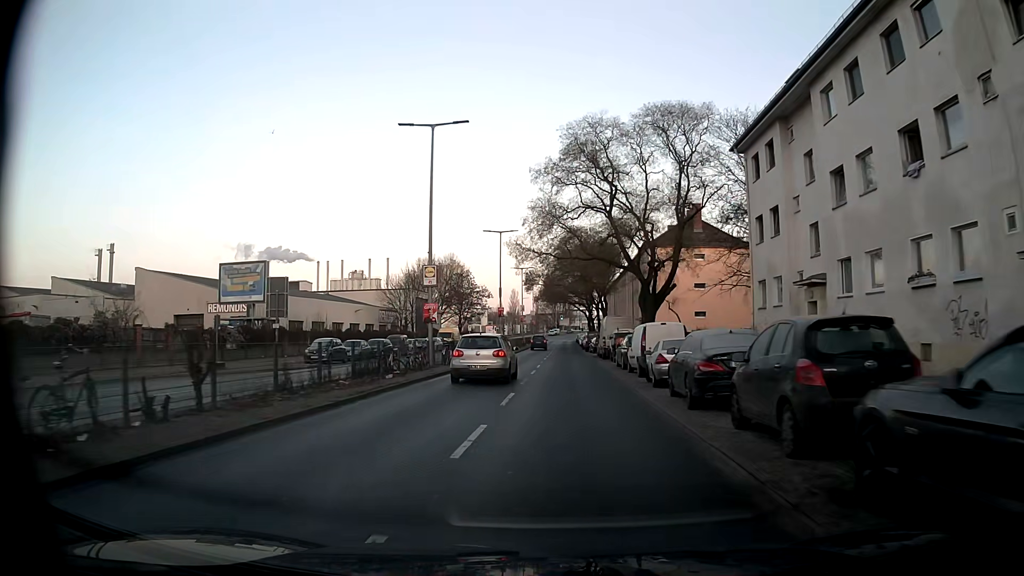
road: secondary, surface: asphalt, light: Day
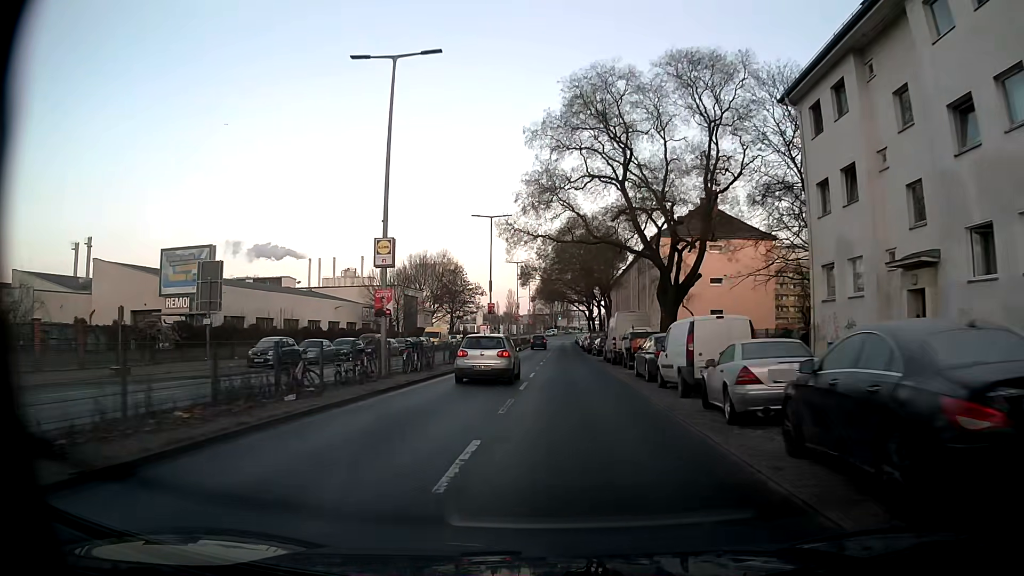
(-0.1, +7.8) m; 0°
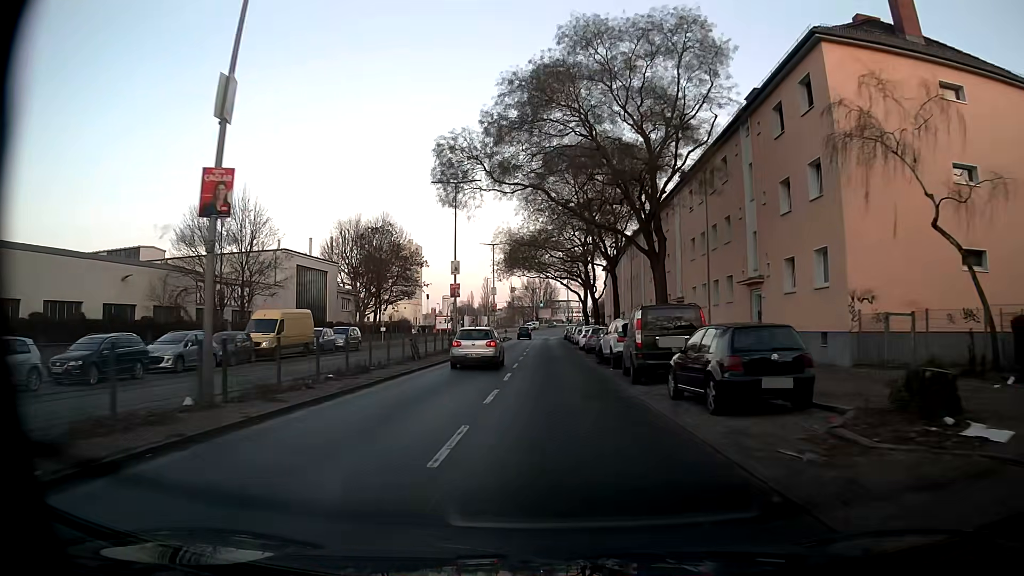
(+0.6, +41.5) m; +1°
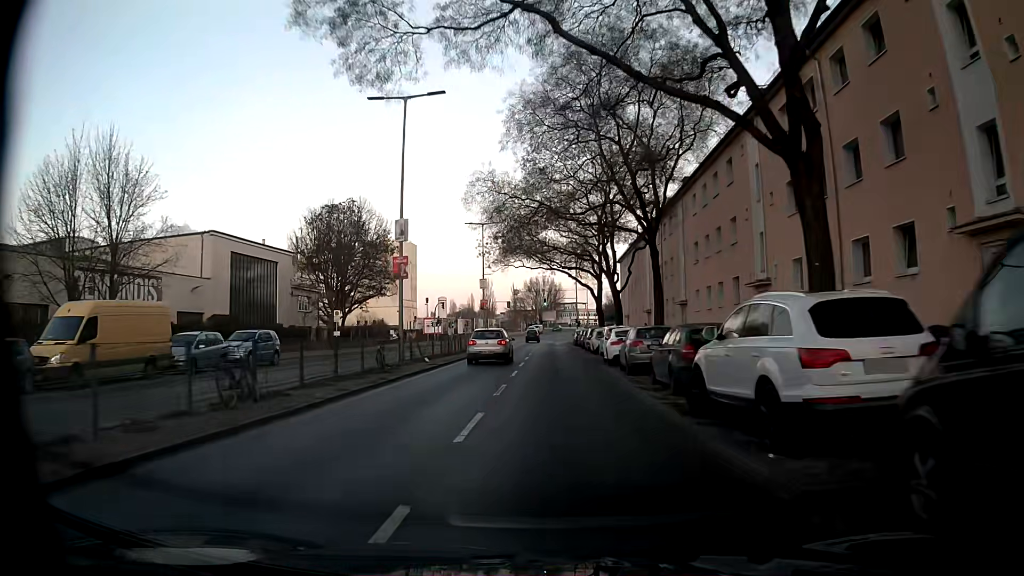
(-0.1, +16.6) m; 0°
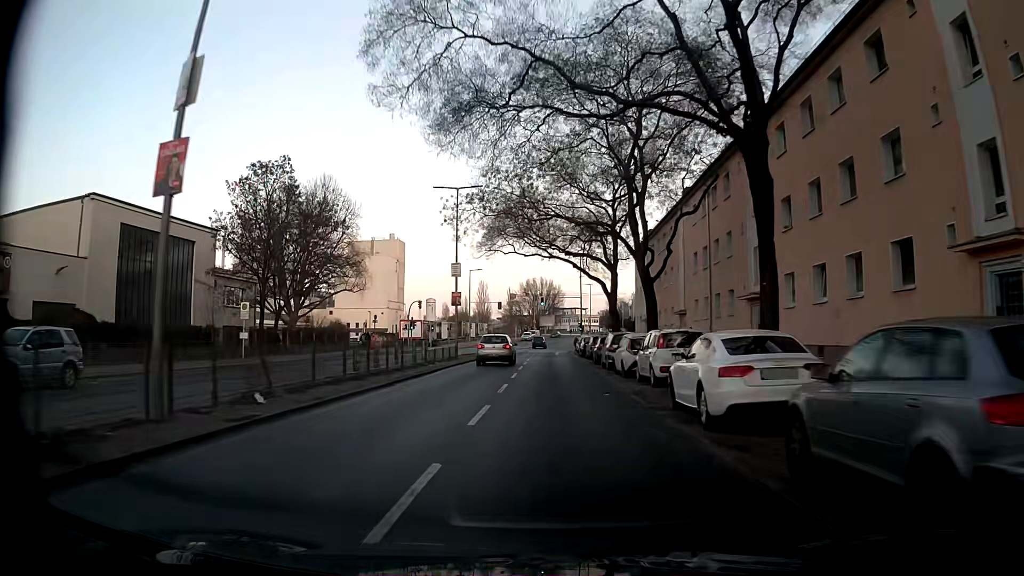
(+0.1, +16.3) m; 0°
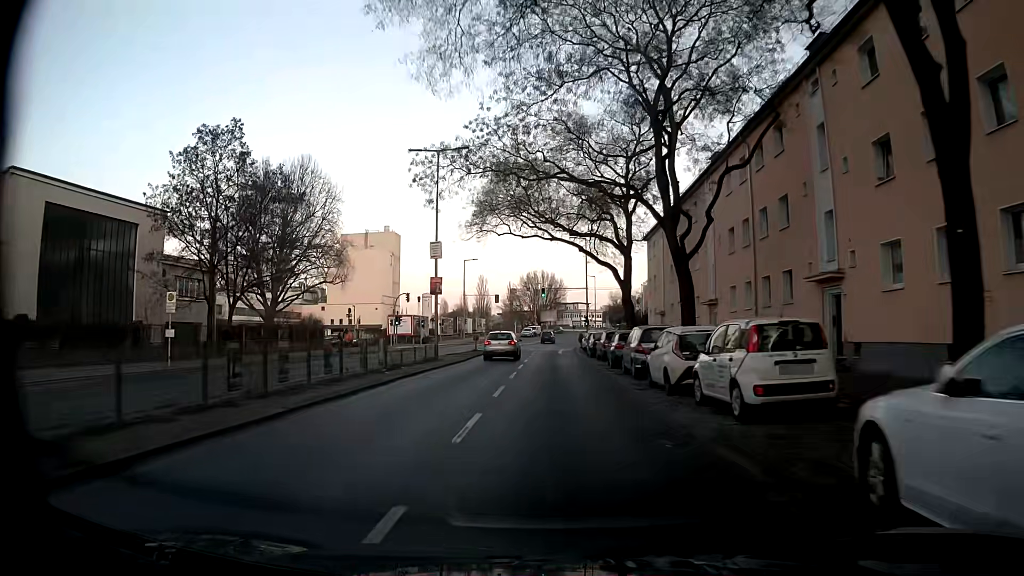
(+0.1, +8.0) m; +1°
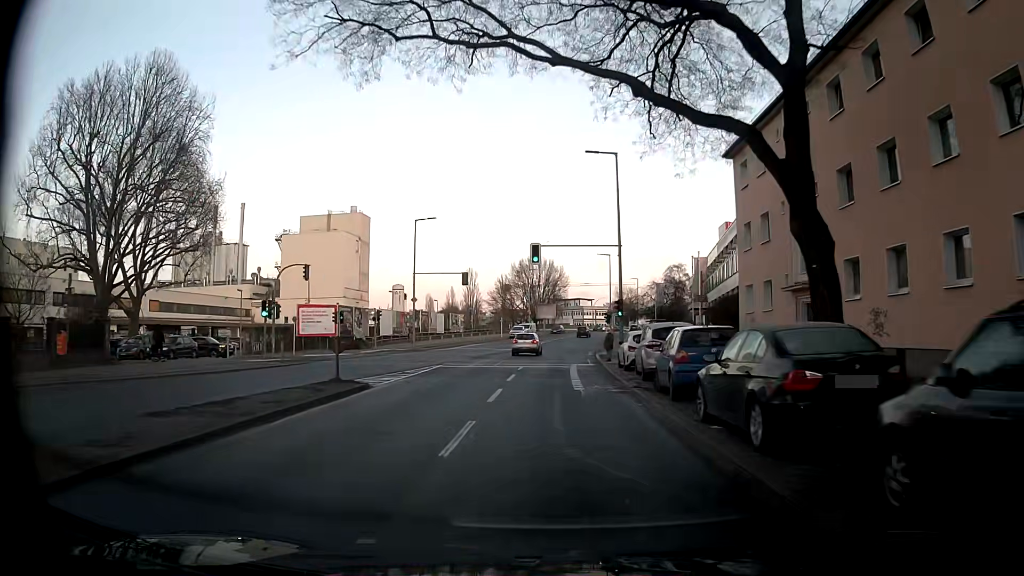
(-0.2, +31.0) m; -1°
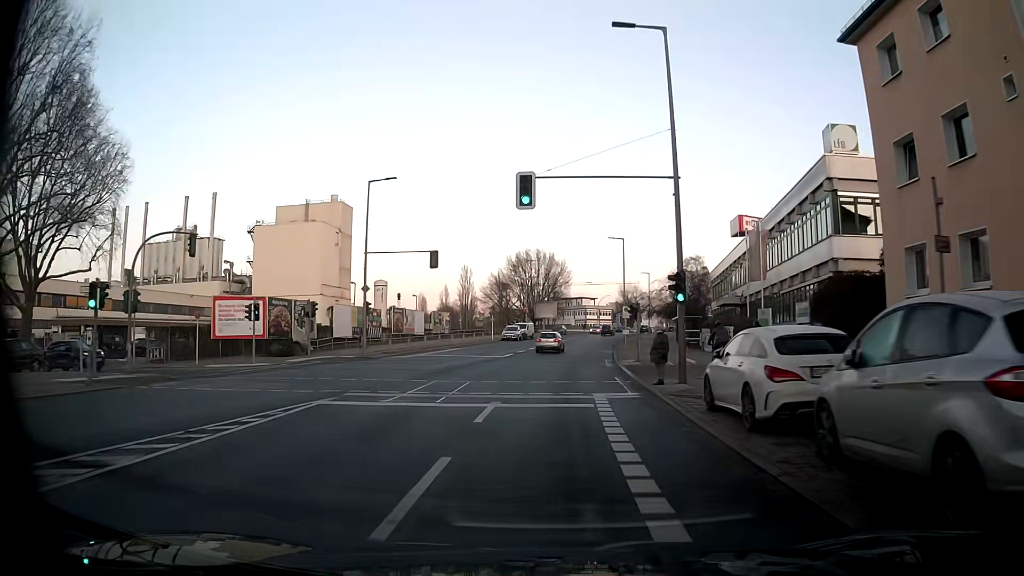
(+0.2, +15.0) m; +1°
(0, +10) (0, +20) (0, +30) (+1, +40) (+2, +50) (+2, +60) (+3, +70) (+4, +80) (+5, +90) (+7, +100) m
